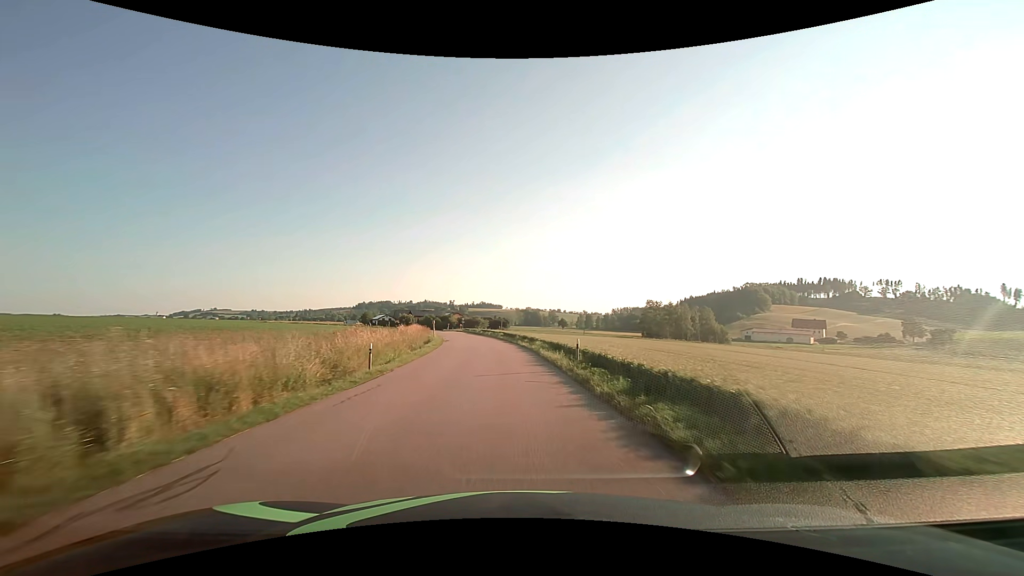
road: tertiary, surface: asphalt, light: Day
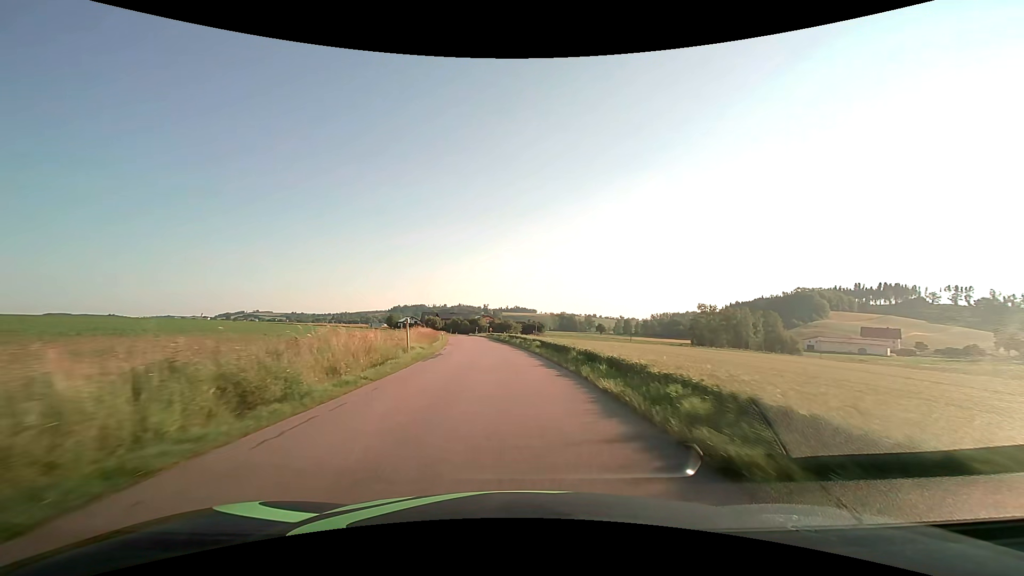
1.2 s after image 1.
(-0.7, +21.9) m; -4°
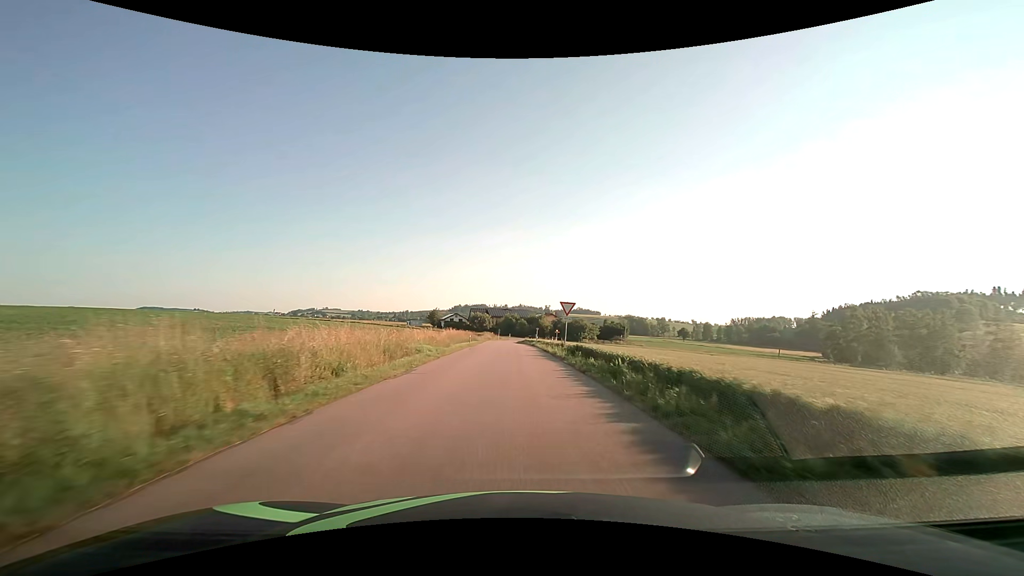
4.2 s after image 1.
(-4.1, +53.9) m; -7°
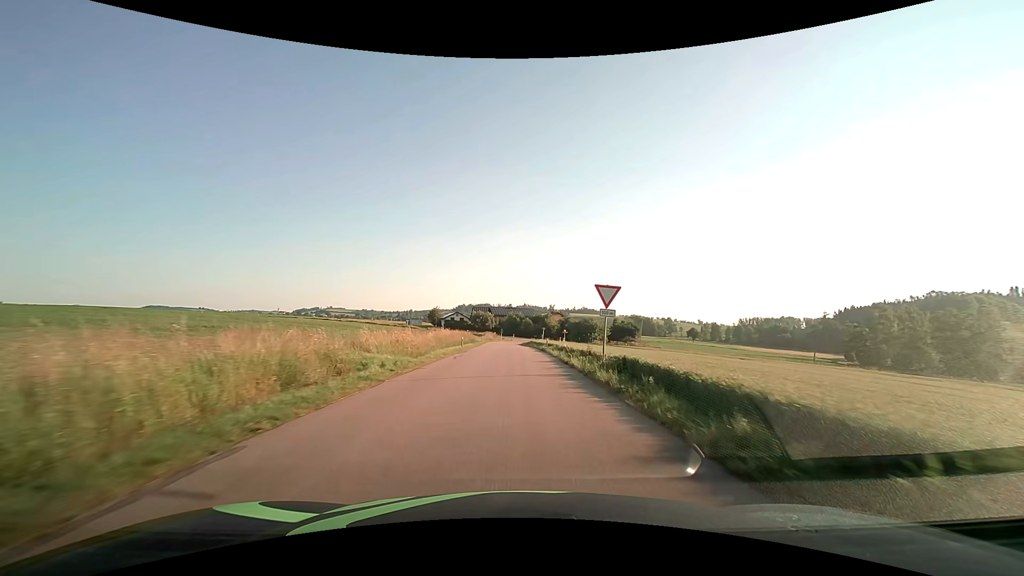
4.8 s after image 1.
(-0.1, +10.5) m; -1°
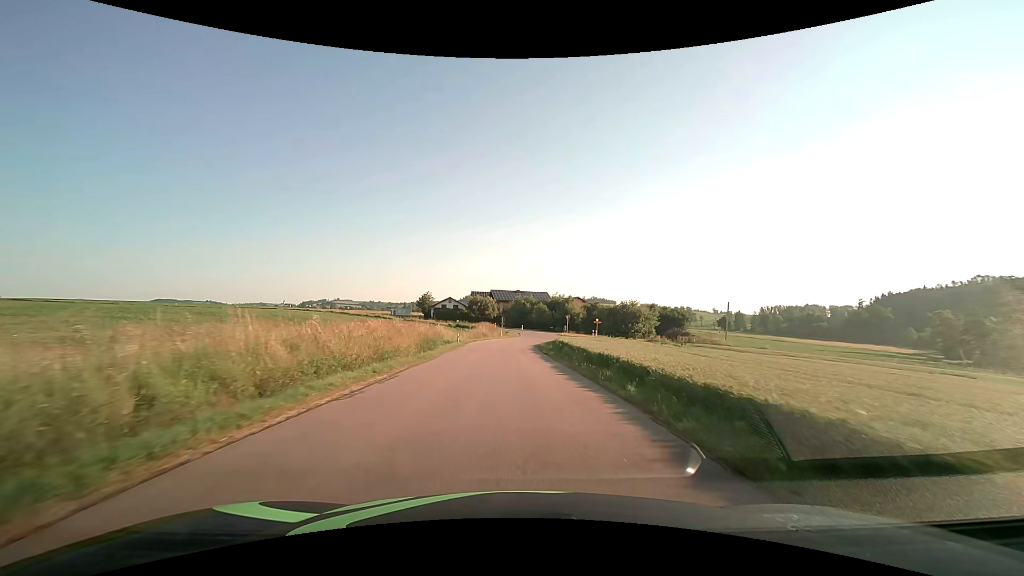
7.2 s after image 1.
(-0.3, +39.1) m; -1°
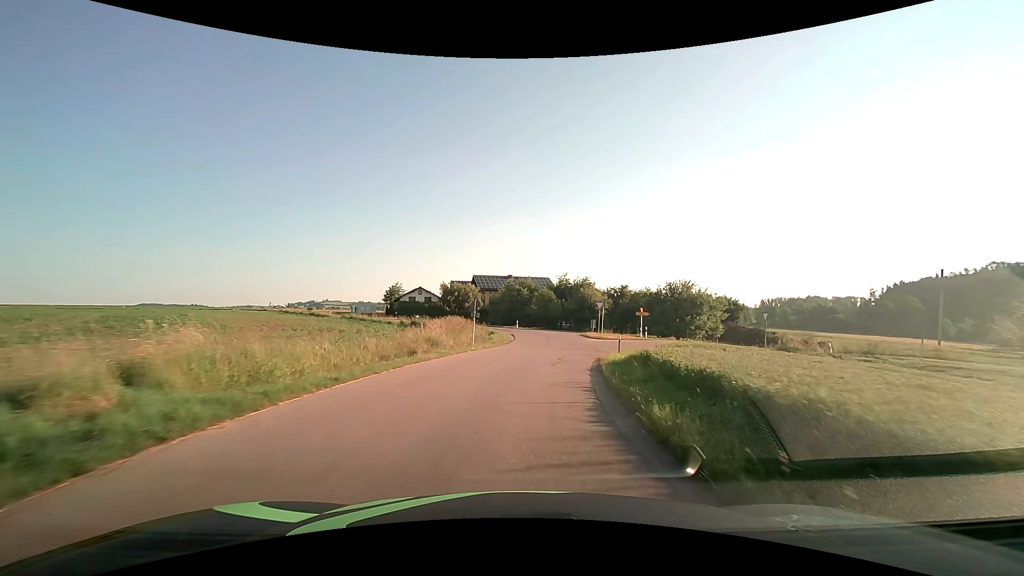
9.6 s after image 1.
(0.0, +33.6) m; +1°
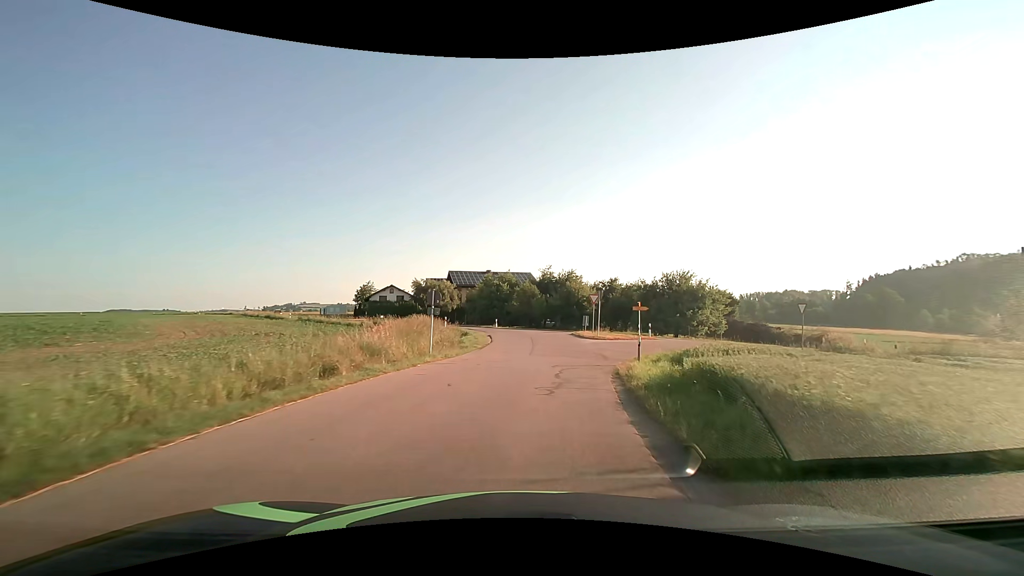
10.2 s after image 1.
(+0.1, +7.2) m; +2°
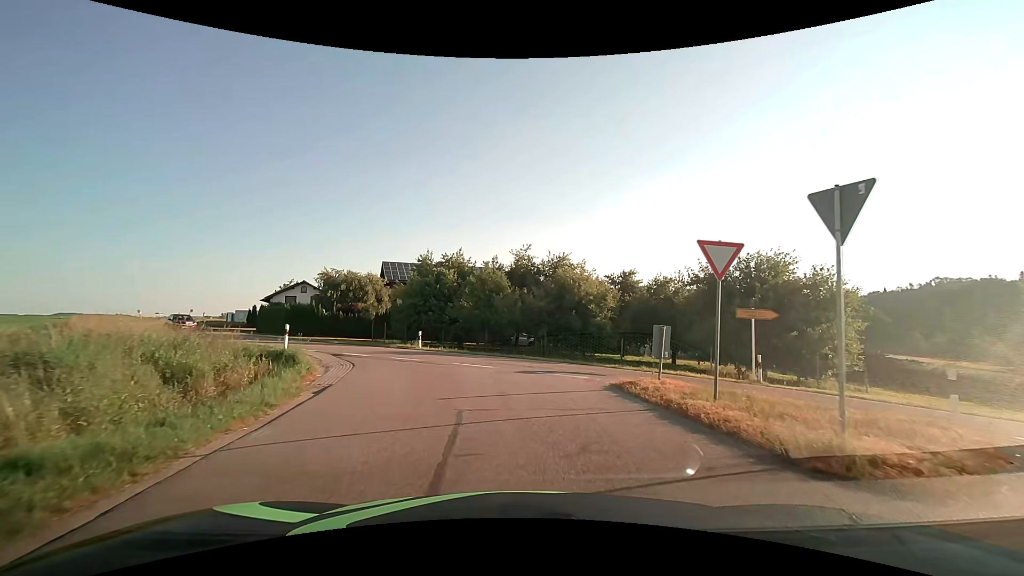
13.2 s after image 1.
(+1.1, +26.2) m; +3°
(0, +10) (-2, +20) (-8, +27) (-16, +34) (-23, +41) (-30, +48) (-37, +56) (-43, +63) (-49, +71) (-55, +80) m
